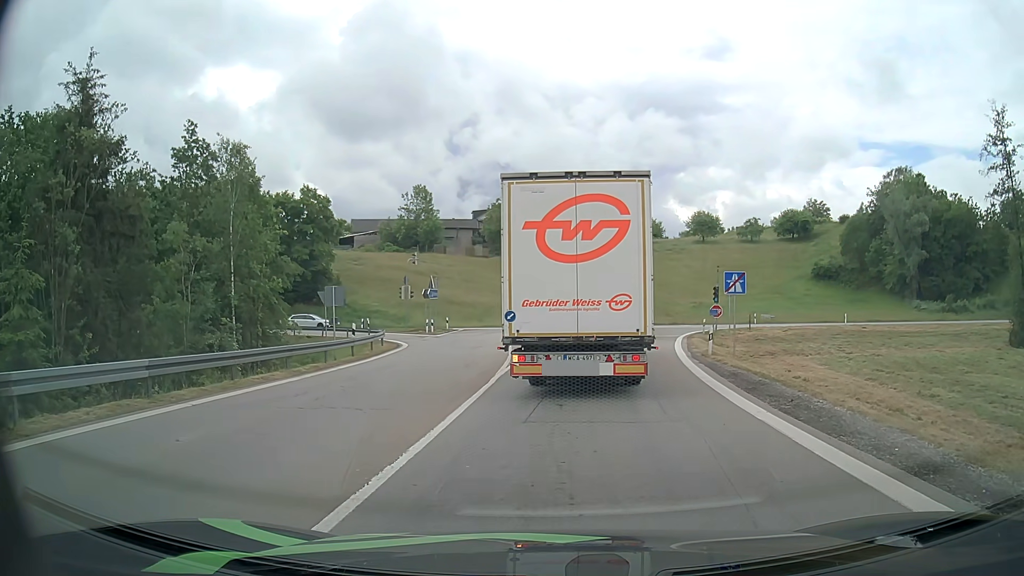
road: motorway_link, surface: asphalt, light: Day
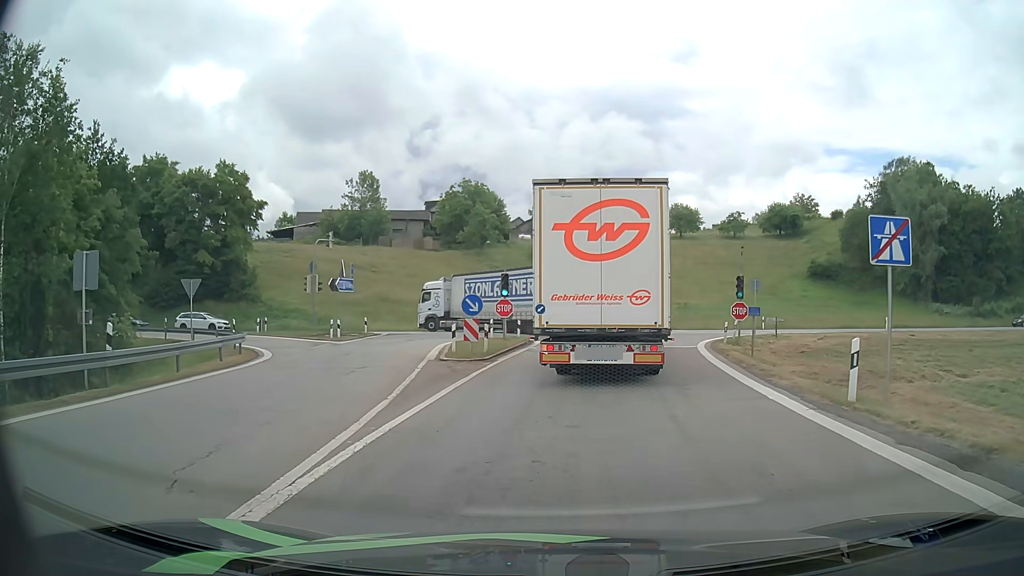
(+0.4, +14.7) m; +4°
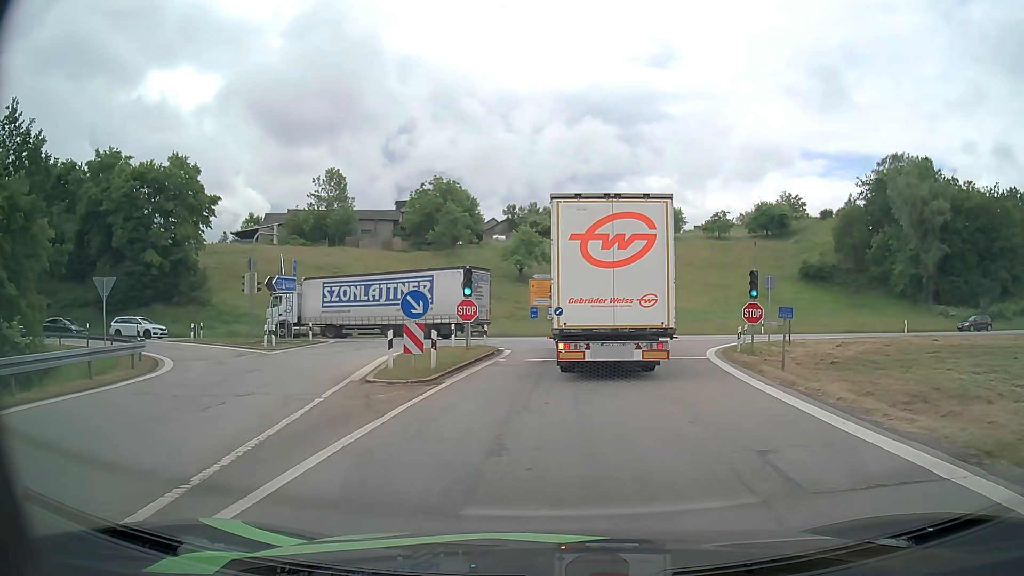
(+0.1, +6.0) m; +1°
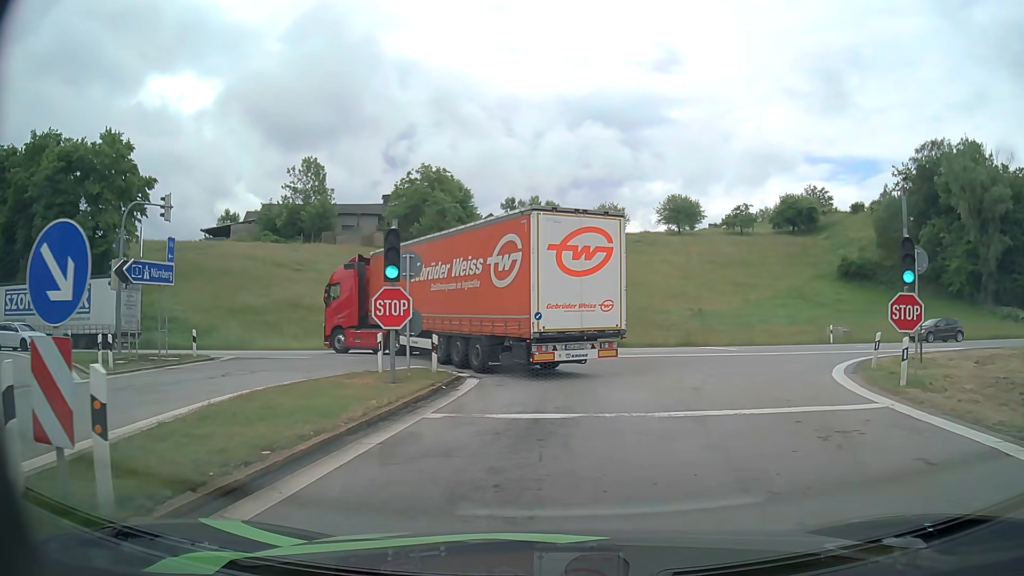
(+0.2, +12.8) m; 0°
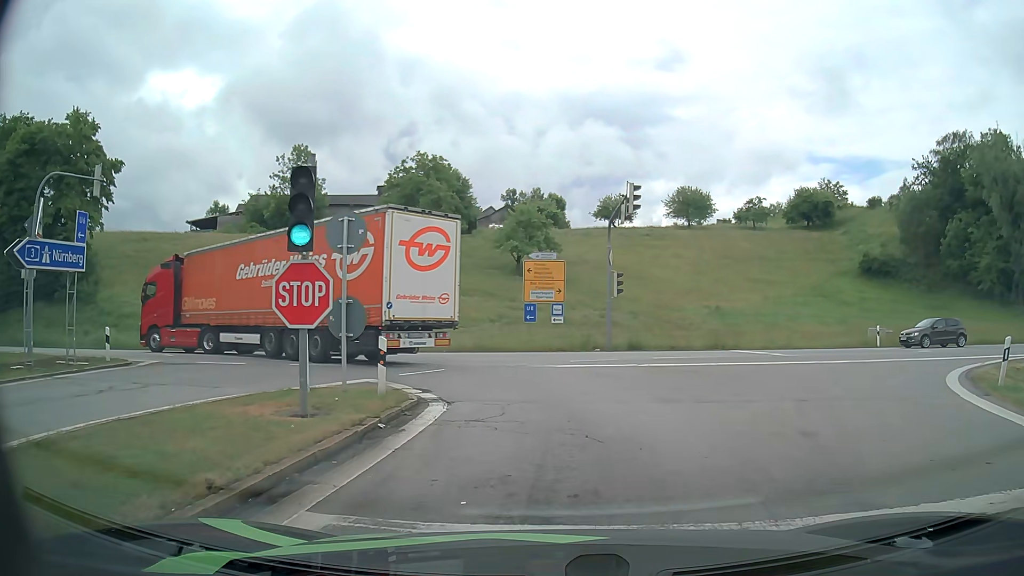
(-0.1, +5.6) m; 0°
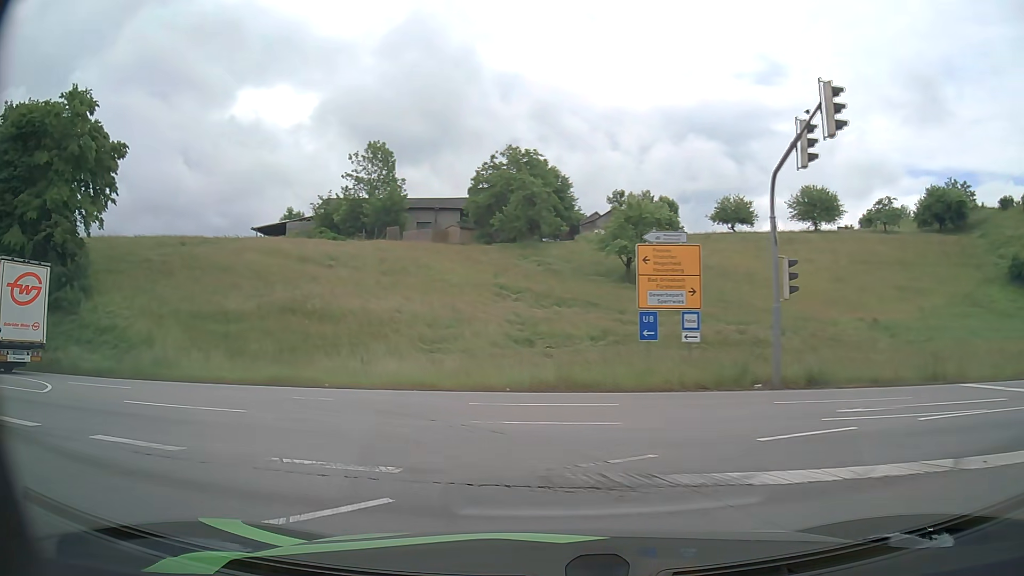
(-0.3, +11.9) m; -9°
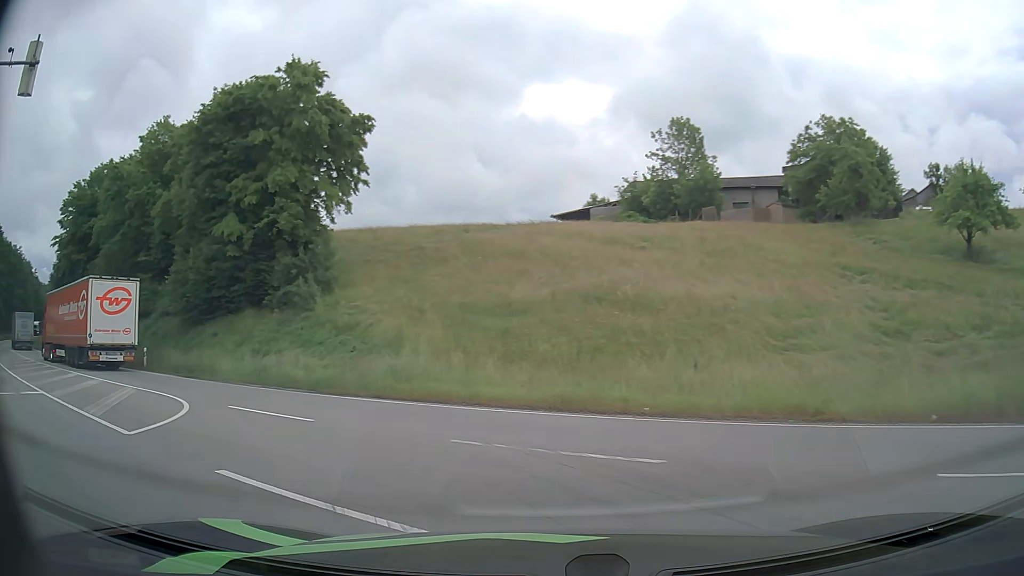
(-1.7, +7.0) m; -28°
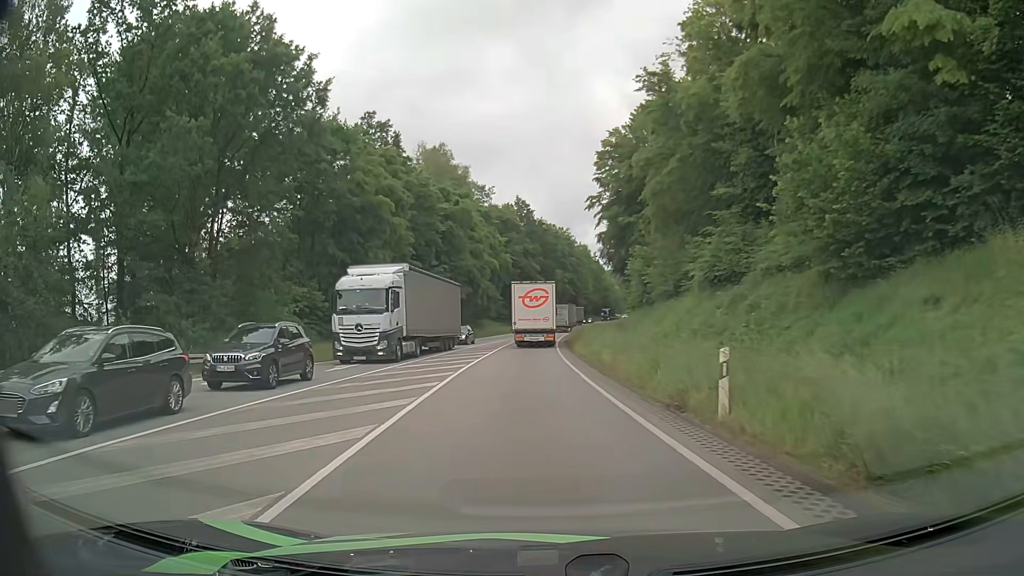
(-11.8, +20.3) m; -50°
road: primary
